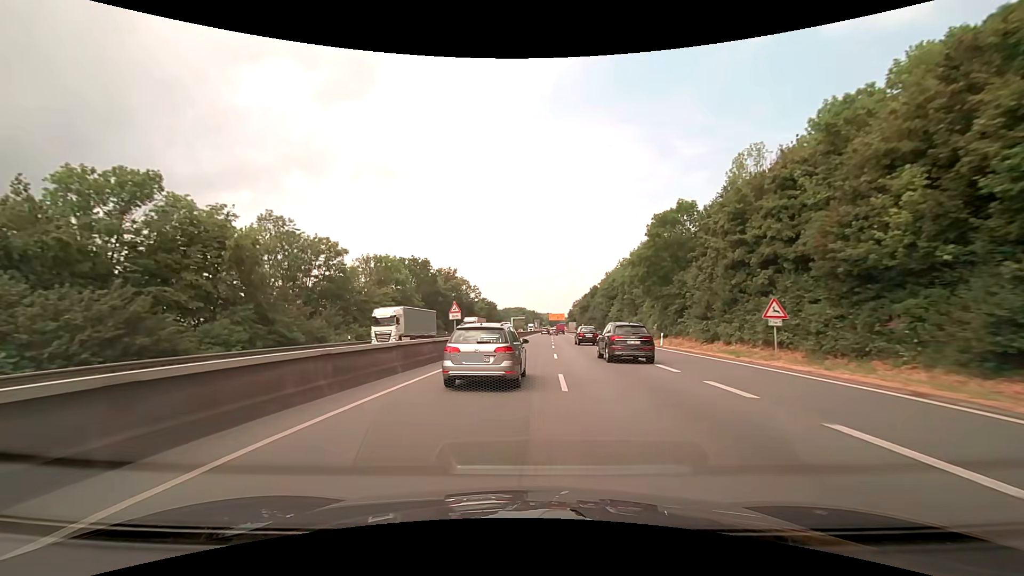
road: trunk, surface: asphalt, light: Day
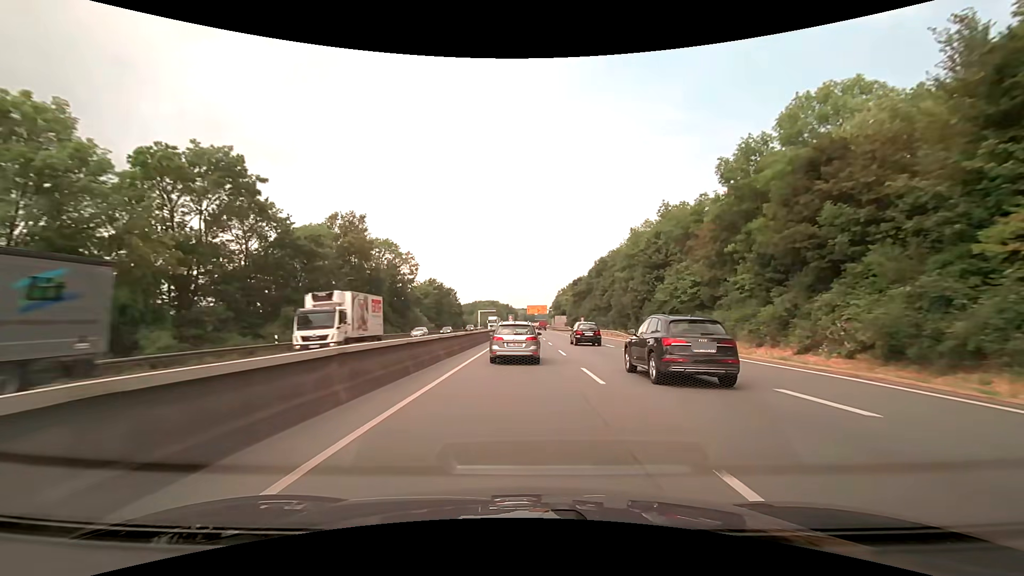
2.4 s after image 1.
(+1.1, +56.8) m; +3°
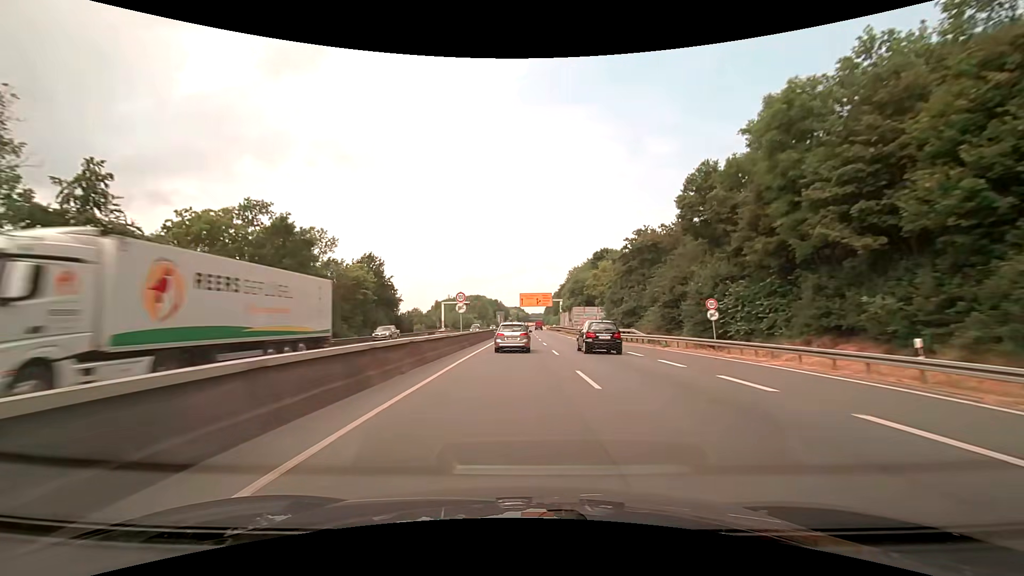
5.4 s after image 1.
(+0.8, +72.5) m; +1°
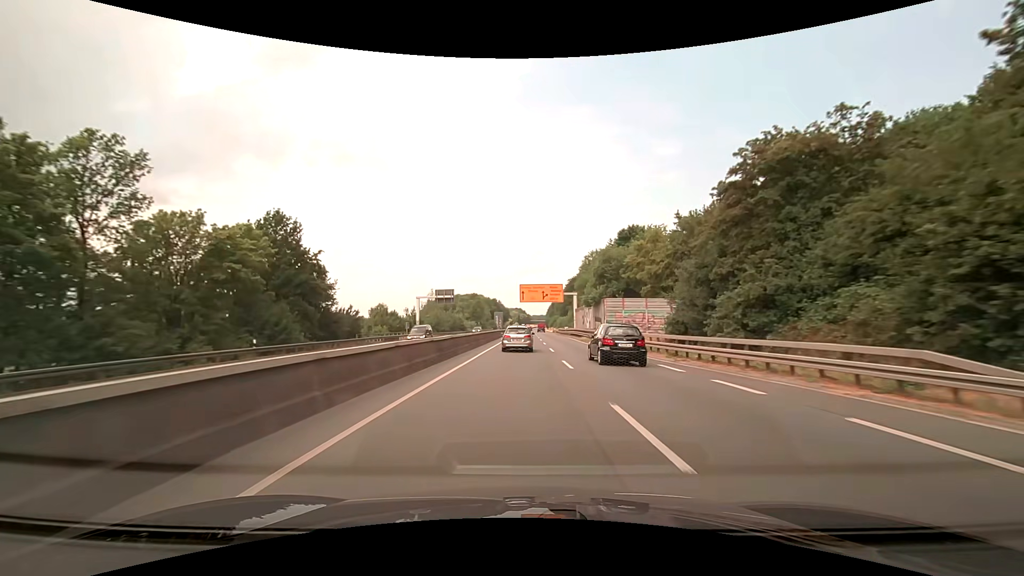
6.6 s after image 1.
(0.0, +29.8) m; 0°
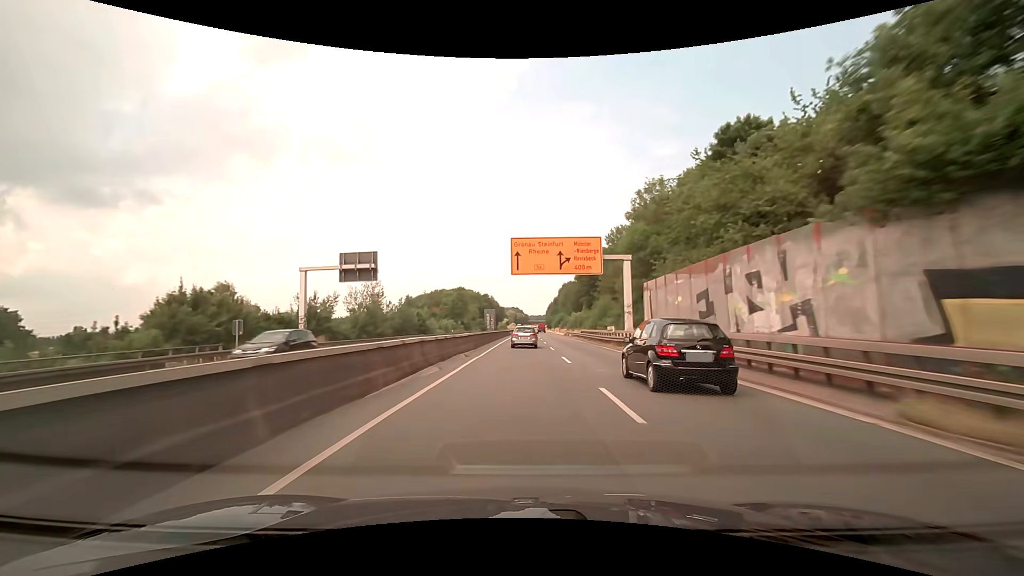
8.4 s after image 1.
(+0.1, +46.4) m; 0°
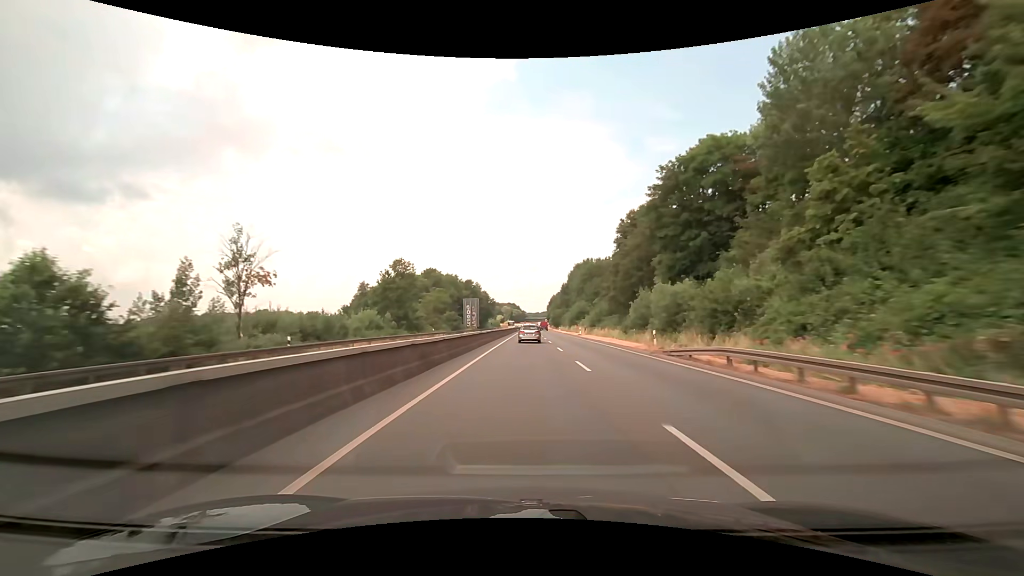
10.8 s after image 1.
(0.0, +64.2) m; 0°
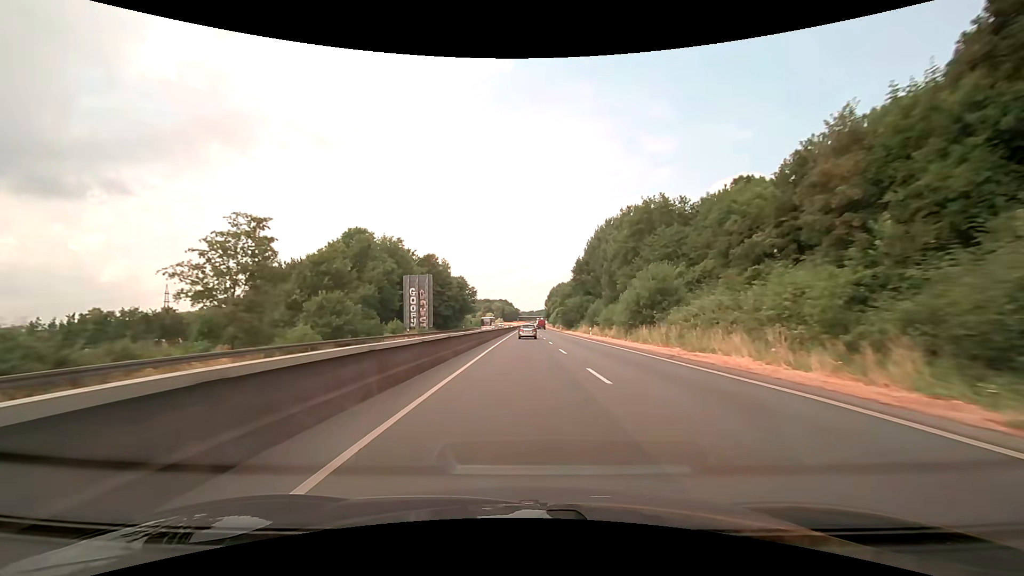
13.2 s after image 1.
(+0.4, +64.0) m; +1°
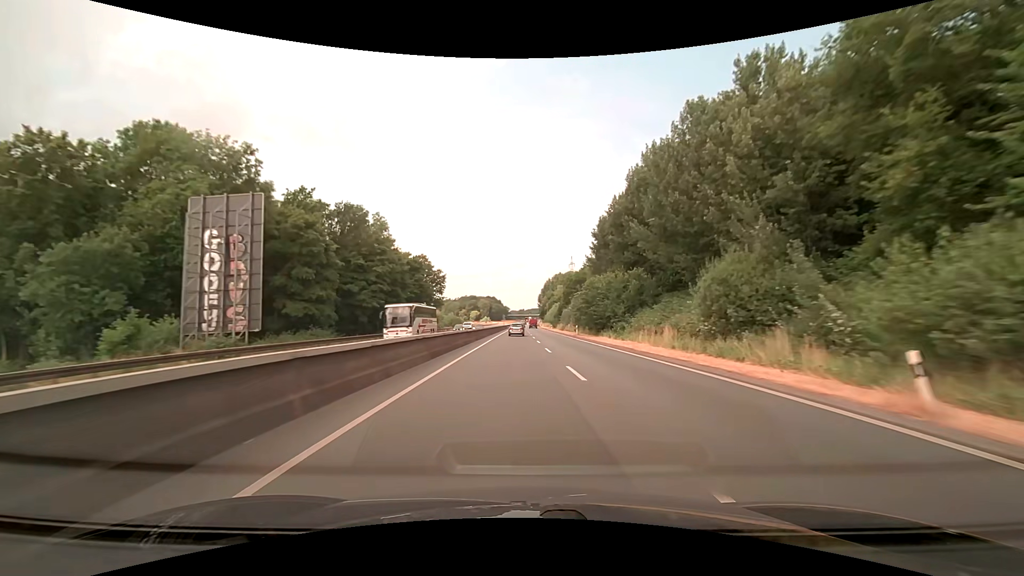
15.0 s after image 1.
(+0.4, +47.6) m; +1°
(0, +10) (0, +20) (0, +30) (0, +40) (+1, +50) (+1, +60) (+1, +70) (+1, +80) (+2, +90) (+2, +100) m
